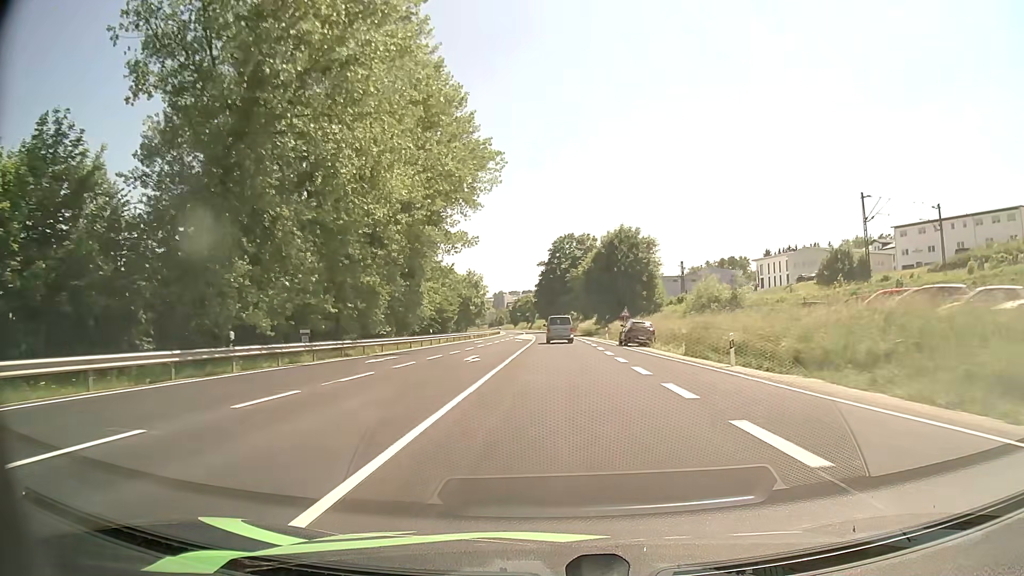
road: primary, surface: asphalt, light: Day
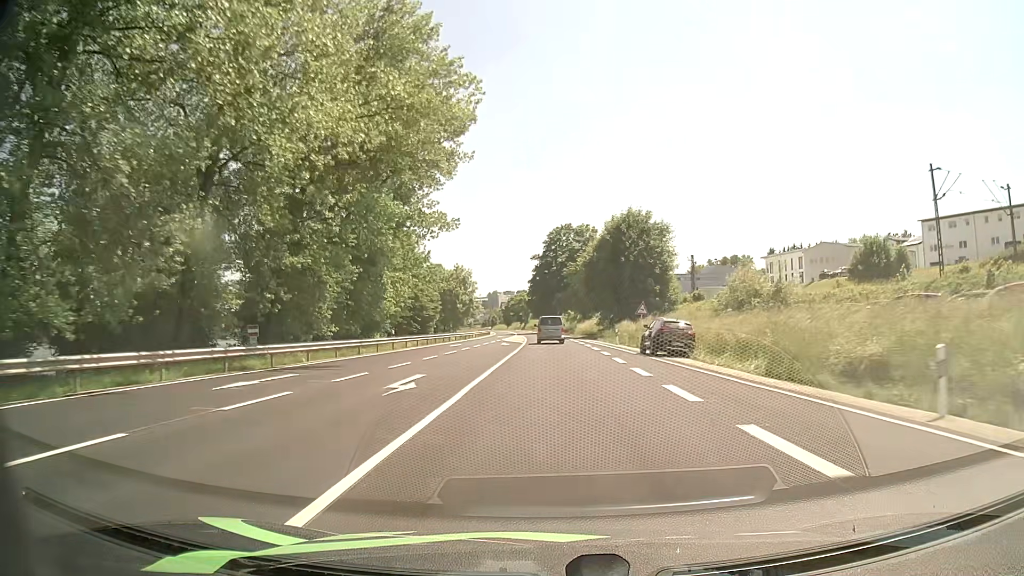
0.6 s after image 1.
(0.0, +12.4) m; 0°
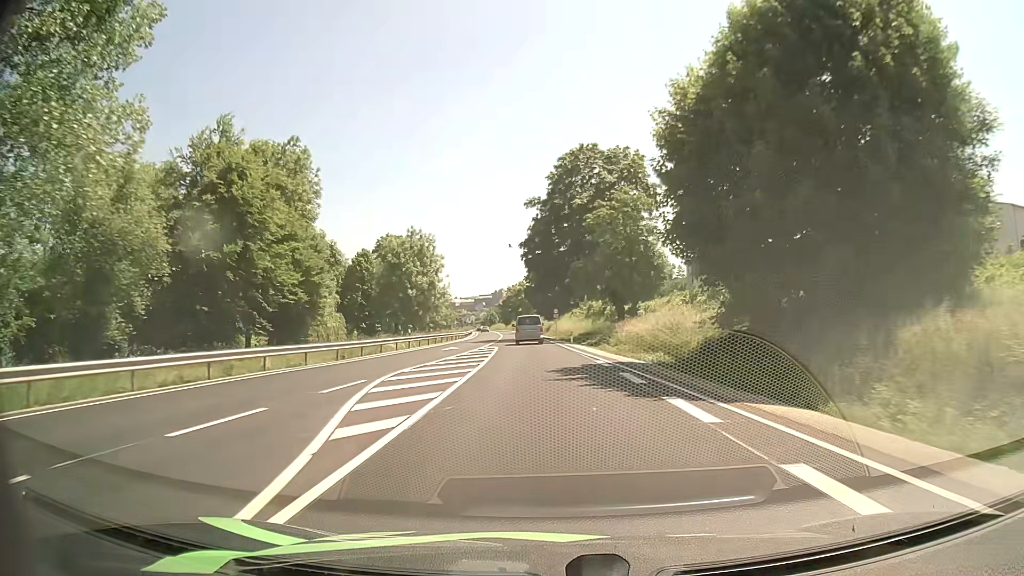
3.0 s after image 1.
(+0.1, +50.7) m; -1°
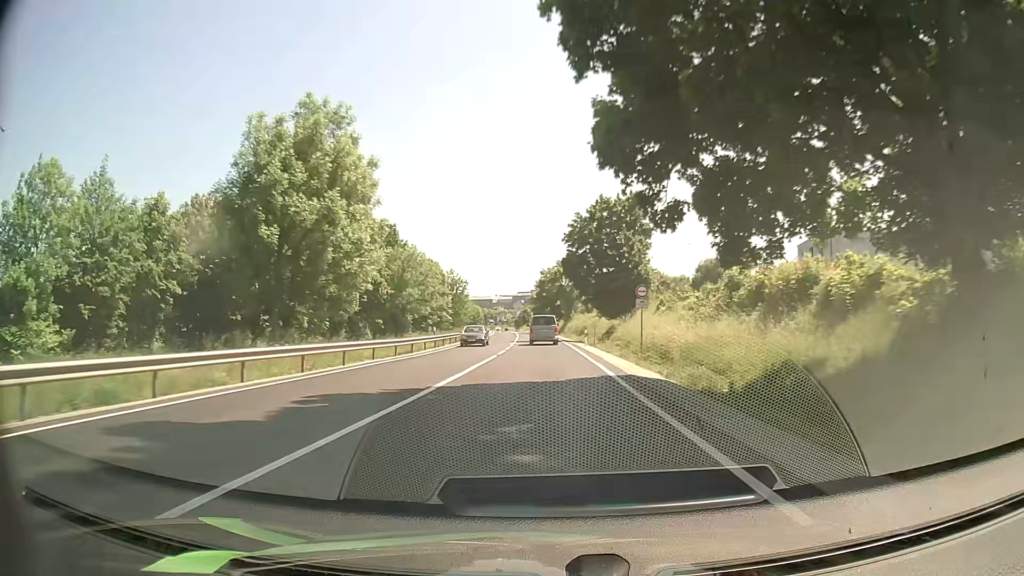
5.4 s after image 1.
(-1.5, +50.9) m; -3°
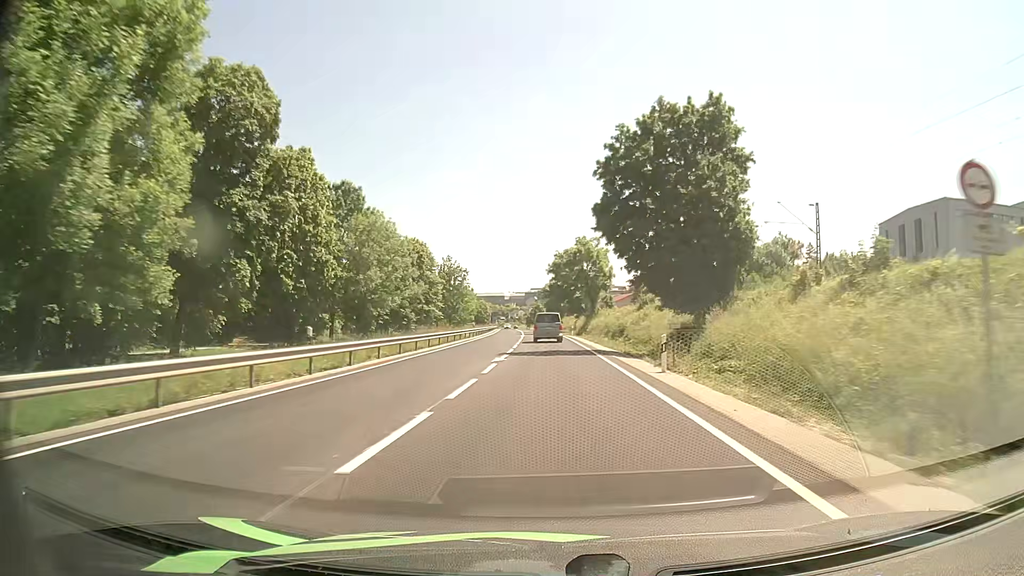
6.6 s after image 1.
(-0.3, +25.6) m; -1°
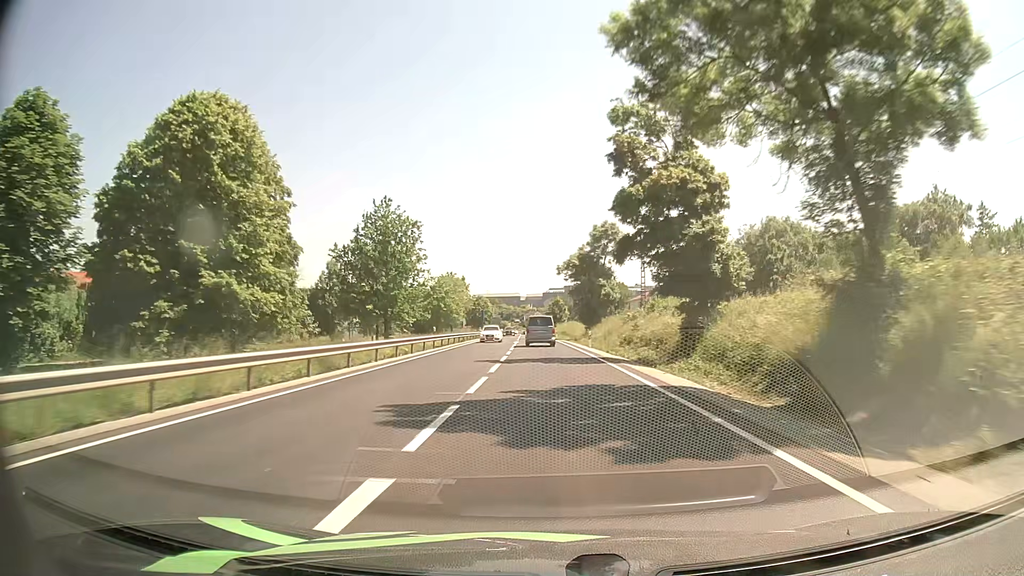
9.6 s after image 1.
(-1.1, +65.2) m; -2°
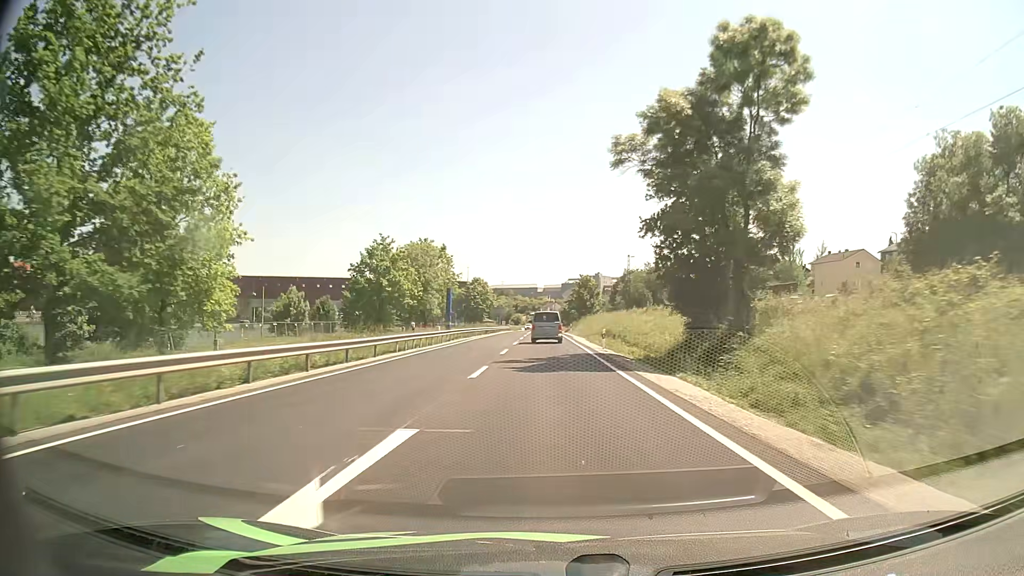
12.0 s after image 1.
(-0.9, +51.4) m; -2°
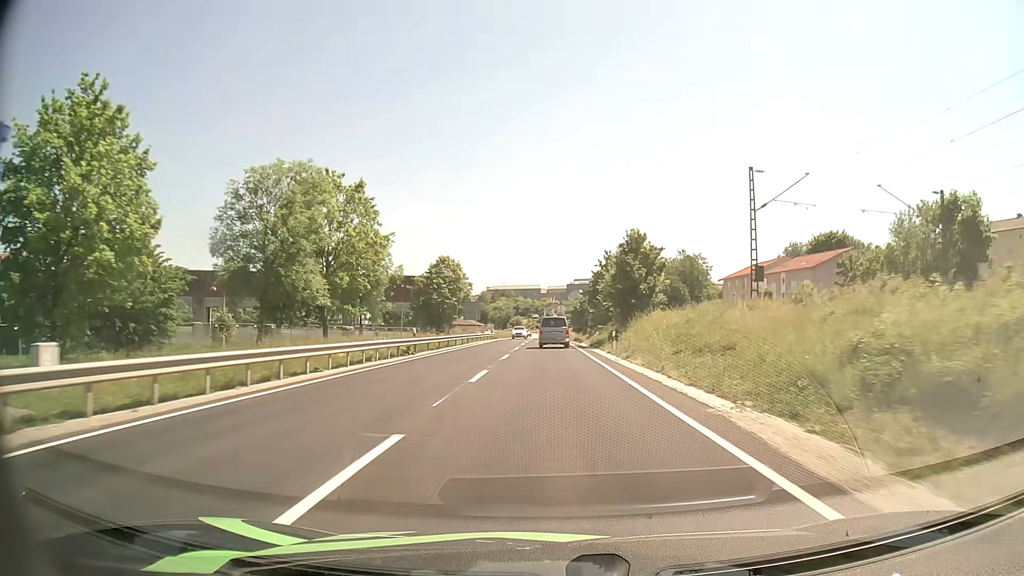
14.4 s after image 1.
(-0.3, +48.4) m; 0°
(0, +10) (0, +20) (0, +30) (0, +40) (0, +50) (0, +60) (0, +70) (0, +80) (0, +90) (0, +100) m
